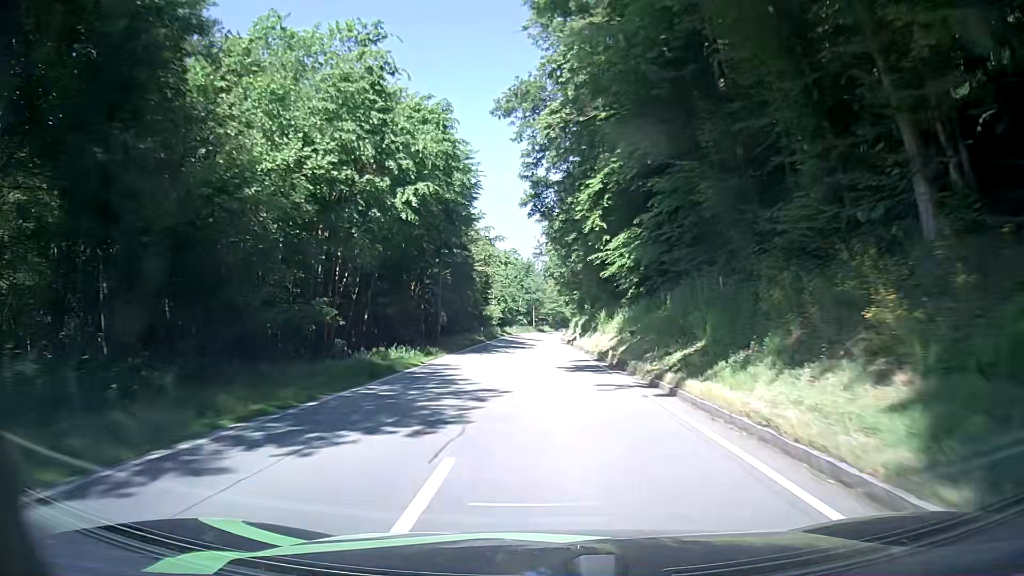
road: secondary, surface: asphalt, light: Day
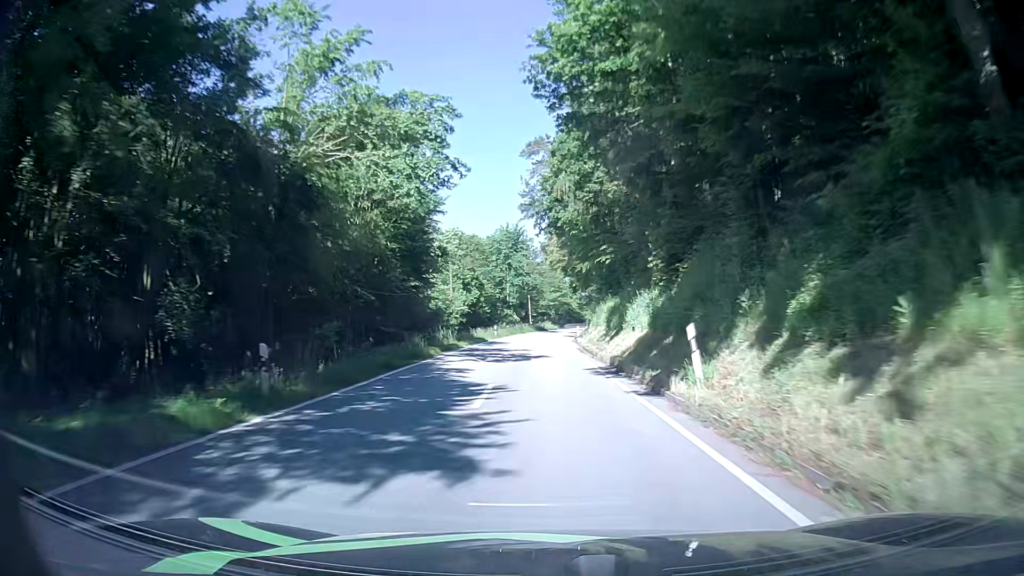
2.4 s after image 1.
(-0.1, +39.5) m; +1°
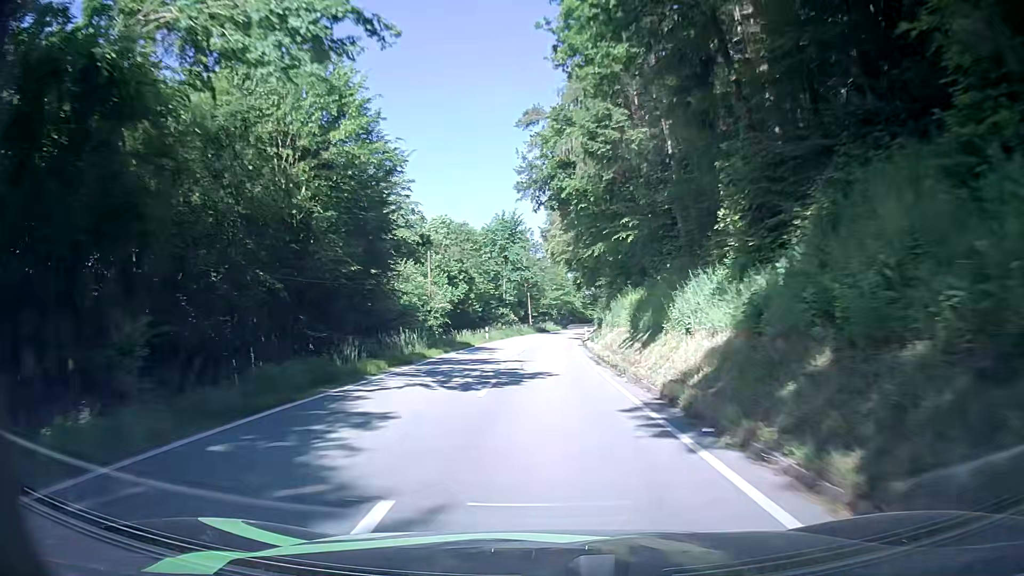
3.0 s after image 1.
(-0.1, +9.8) m; -1°
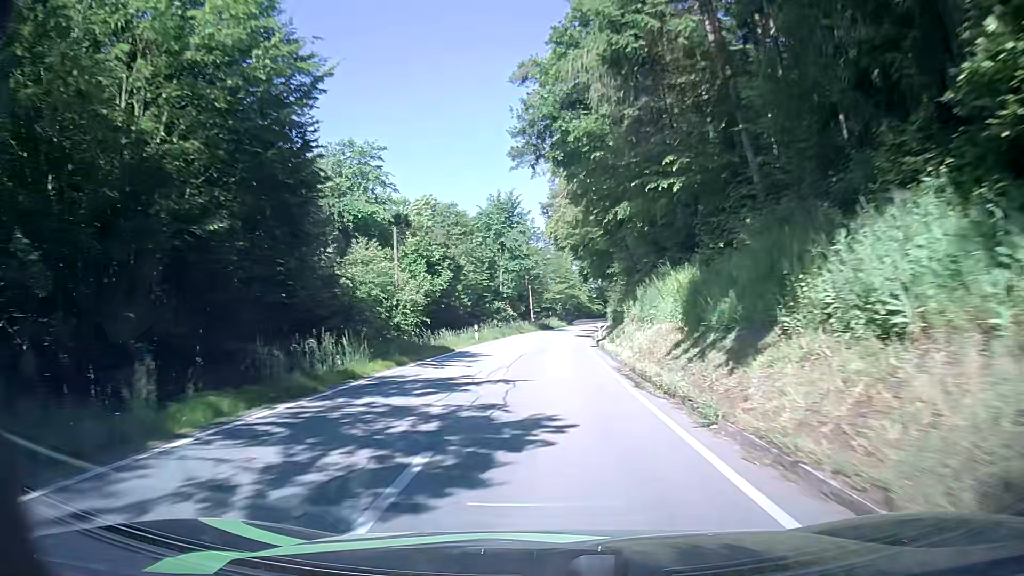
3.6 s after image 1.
(0.0, +9.6) m; -1°
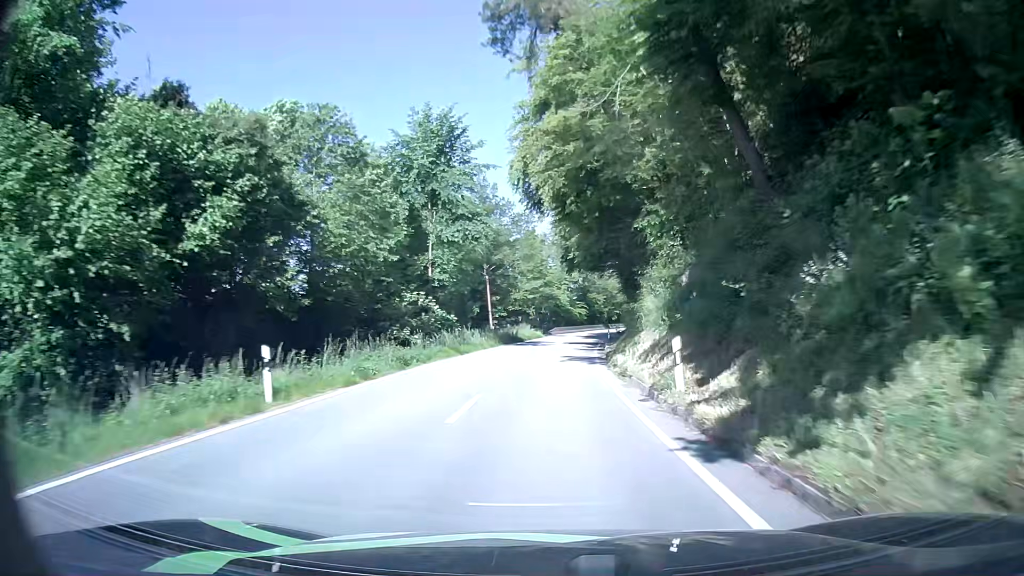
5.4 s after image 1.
(+0.3, +28.2) m; +2°
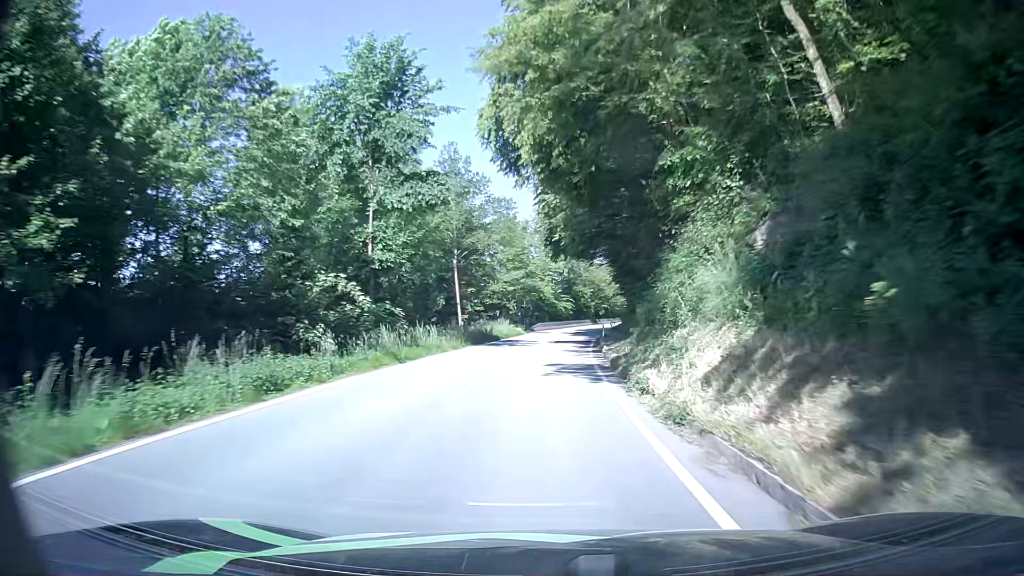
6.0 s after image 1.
(+0.1, +9.5) m; +1°
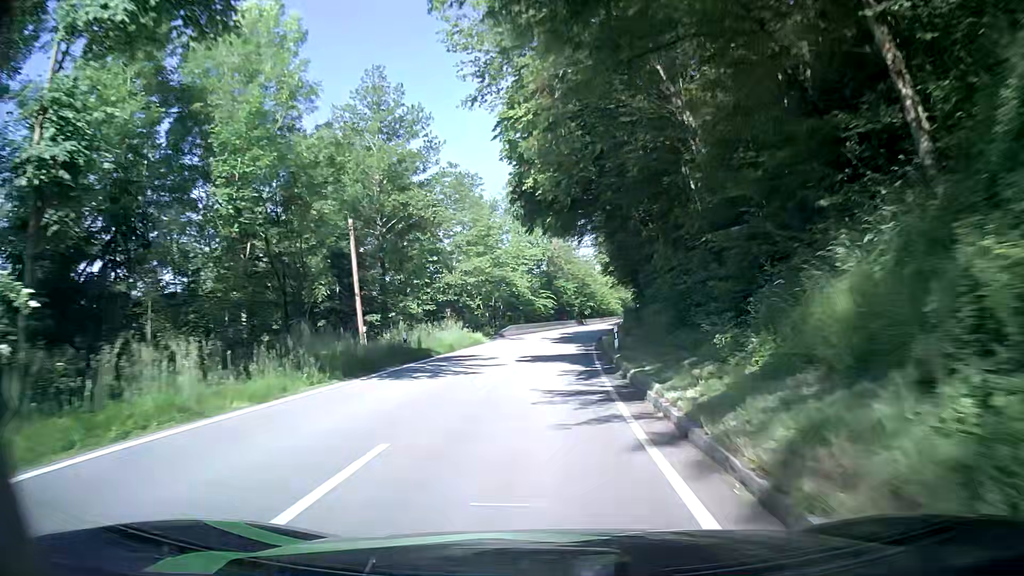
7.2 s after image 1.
(+0.4, +19.2) m; +3°
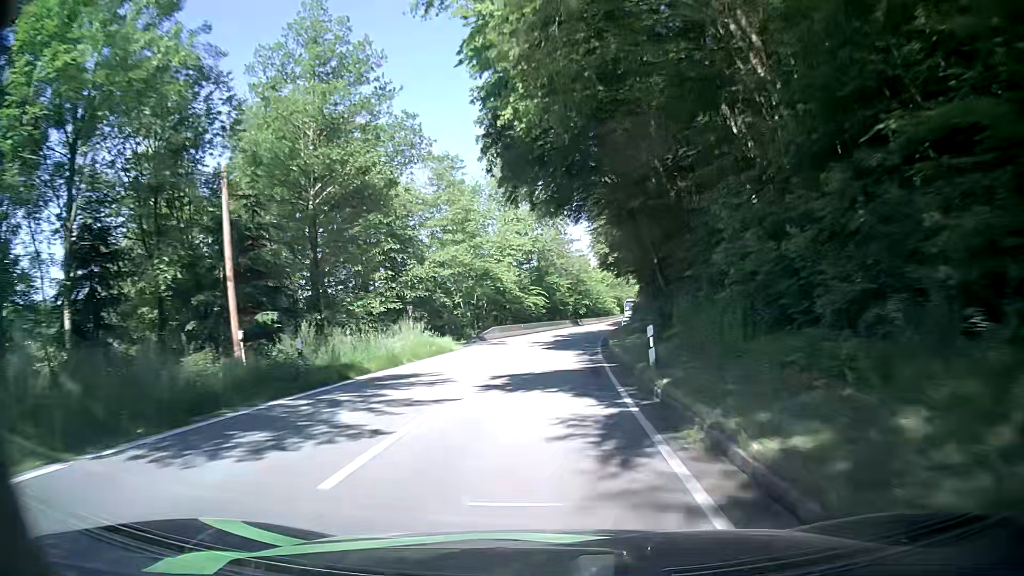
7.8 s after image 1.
(-0.2, +9.8) m; 0°
